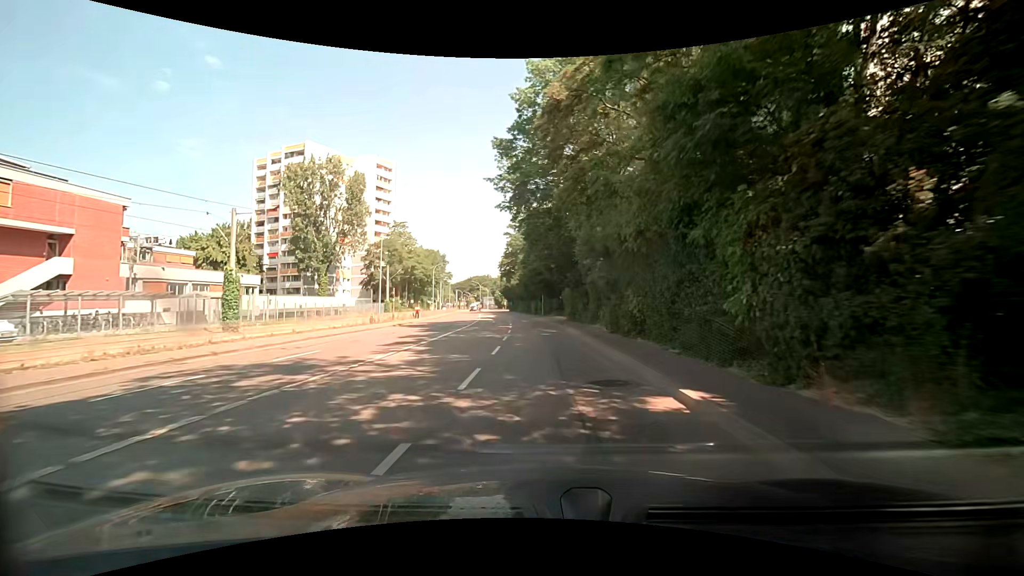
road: secondary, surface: asphalt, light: Day
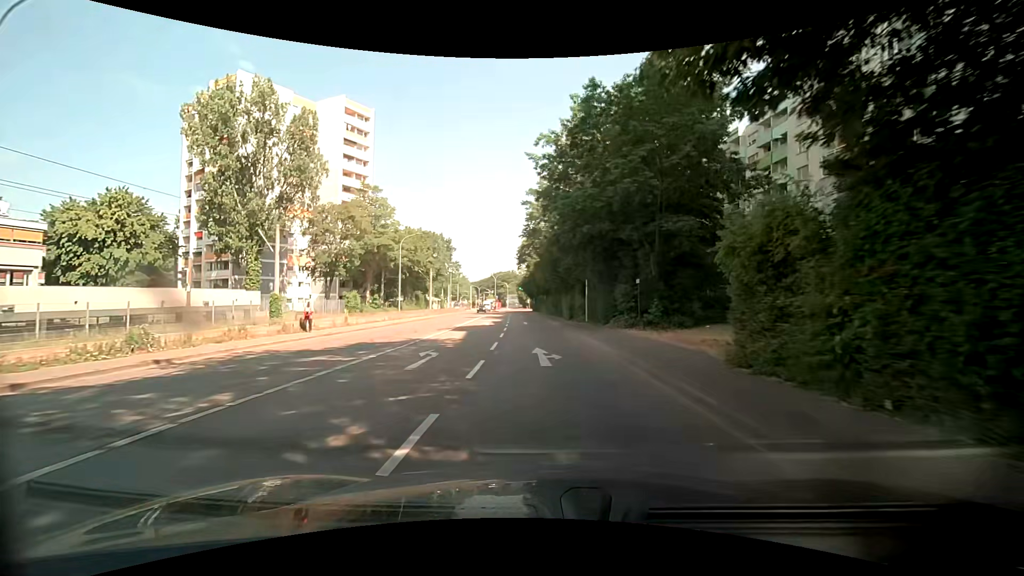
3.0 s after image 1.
(-1.4, +35.1) m; -4°
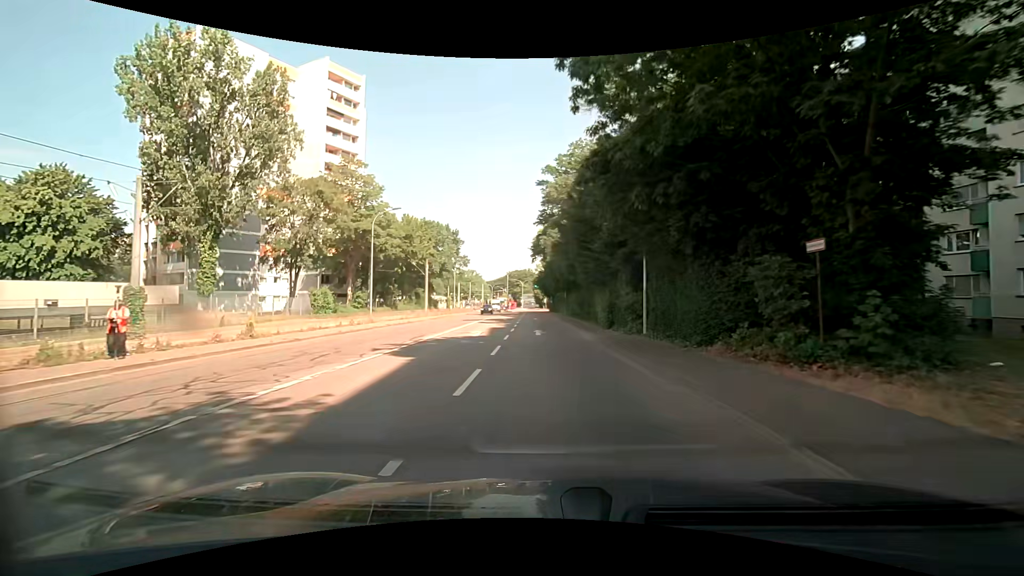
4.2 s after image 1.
(-0.2, +13.9) m; -1°
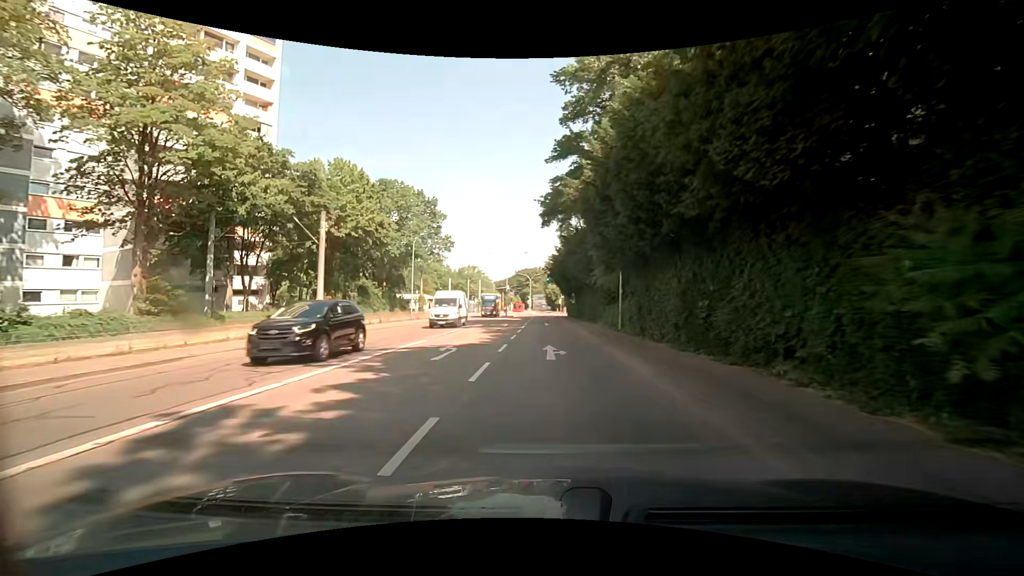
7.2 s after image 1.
(-0.8, +34.6) m; -2°
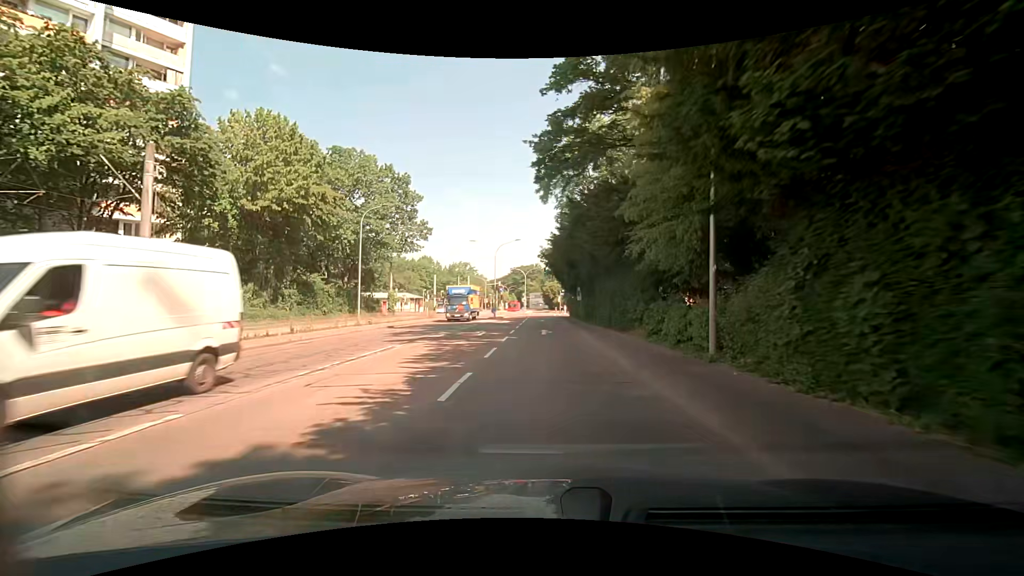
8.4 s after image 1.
(+0.1, +13.9) m; +1°
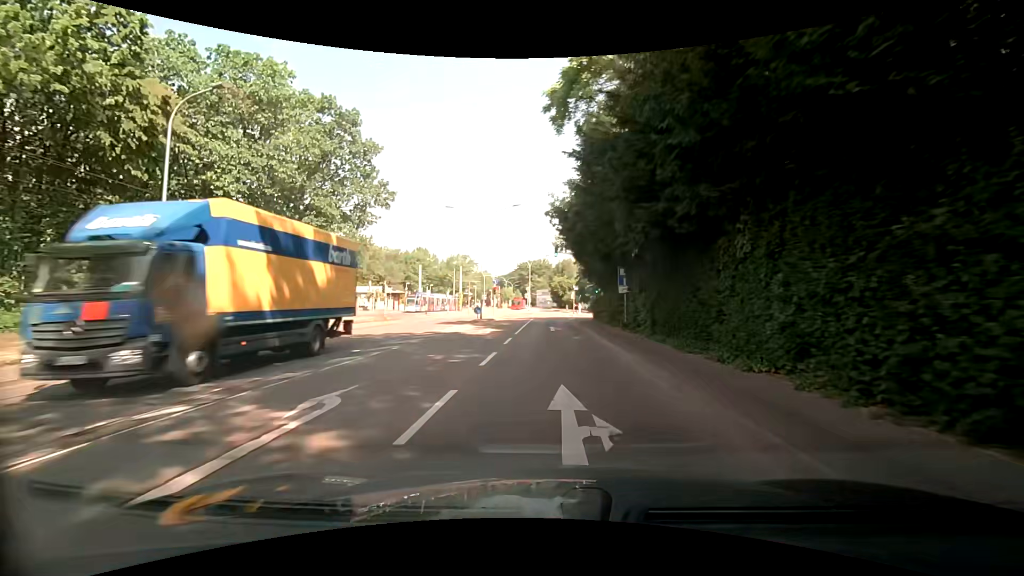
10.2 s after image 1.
(-0.3, +20.3) m; -1°
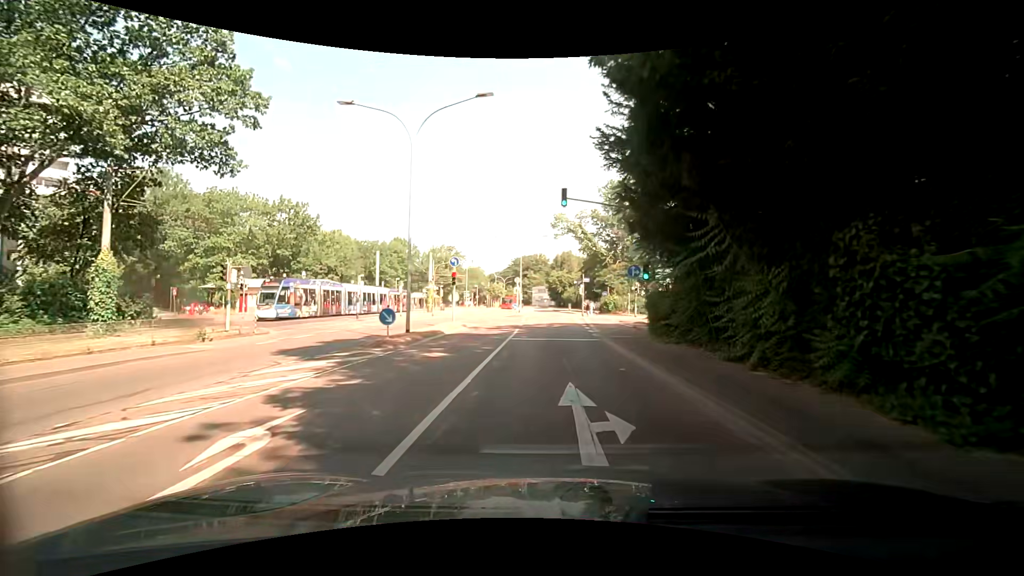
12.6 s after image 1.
(-0.1, +21.6) m; 0°
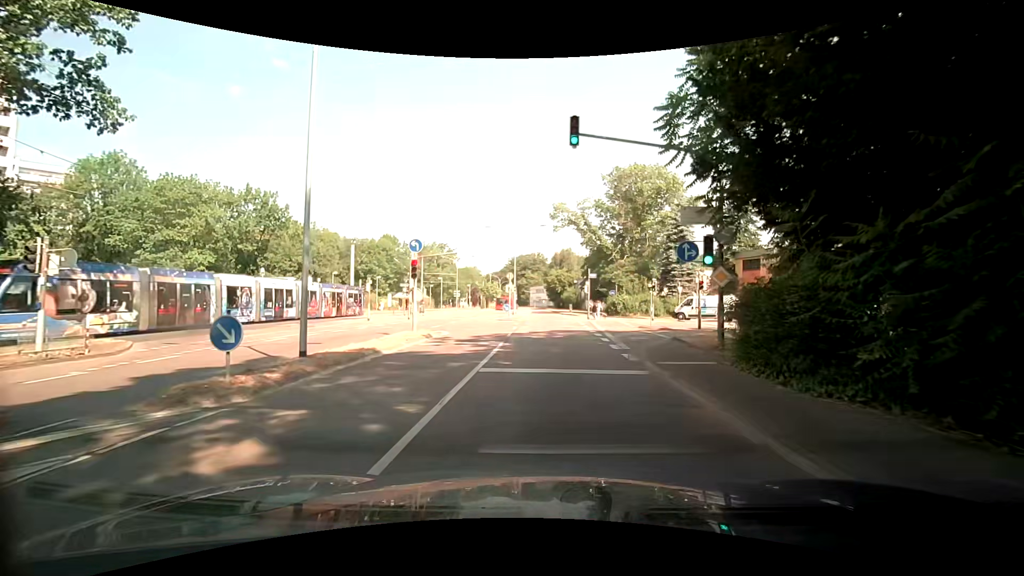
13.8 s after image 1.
(-0.1, +8.4) m; 0°
